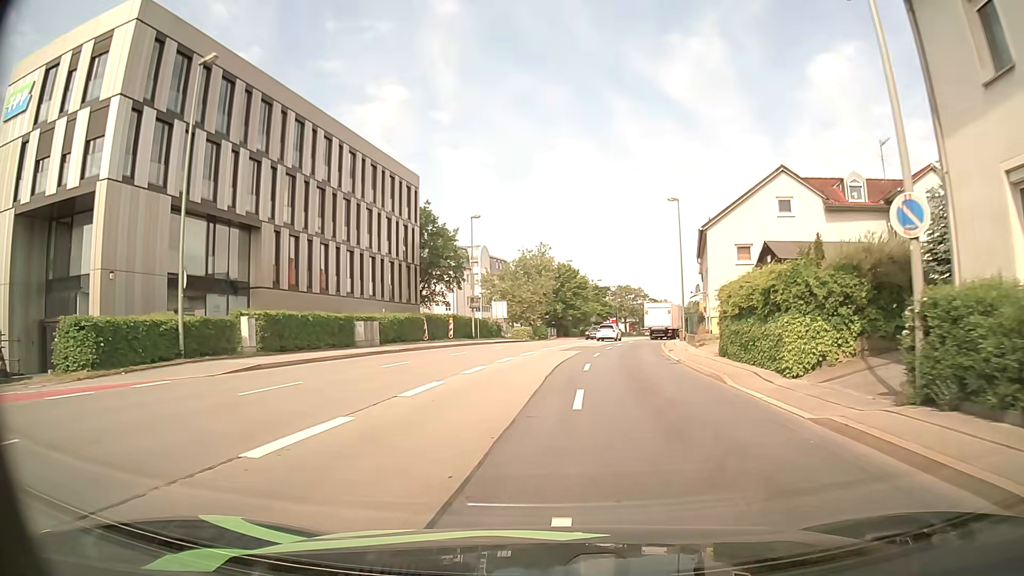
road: primary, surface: asphalt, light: Day
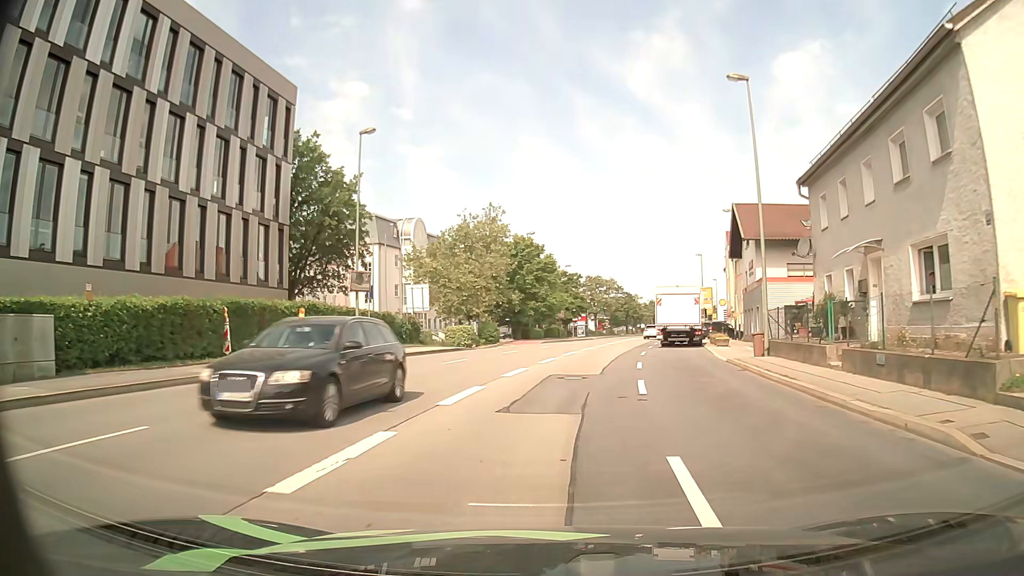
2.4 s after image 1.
(+0.6, +24.9) m; +3°
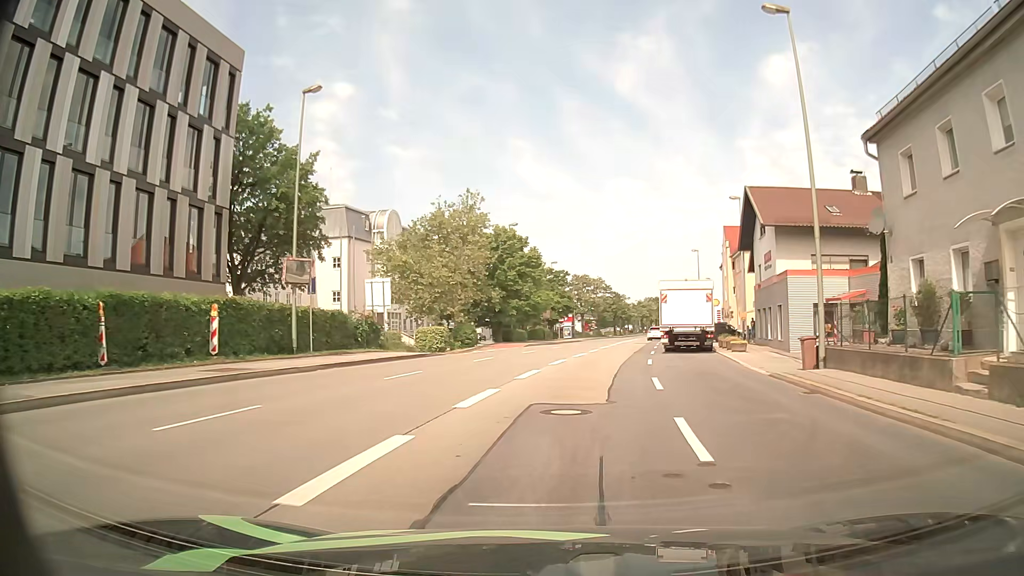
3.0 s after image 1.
(+0.1, +6.2) m; +1°
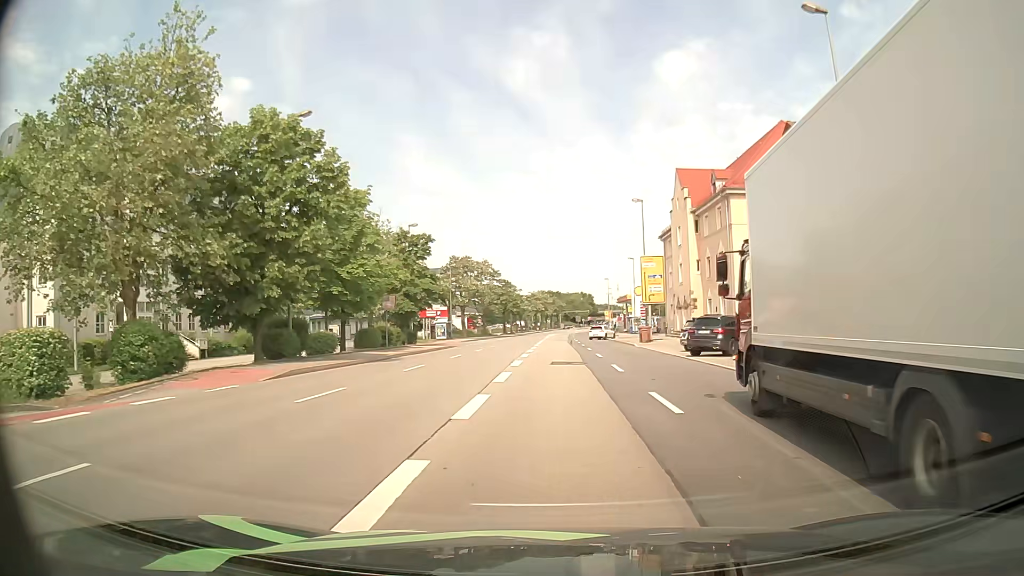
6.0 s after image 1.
(+2.7, +30.9) m; +10°
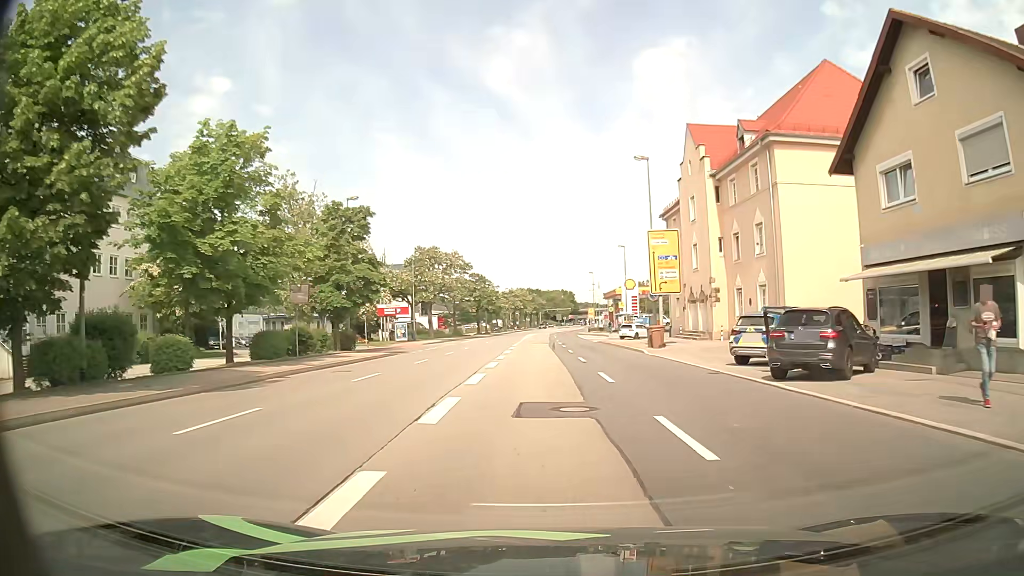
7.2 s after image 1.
(+0.2, +12.5) m; +1°
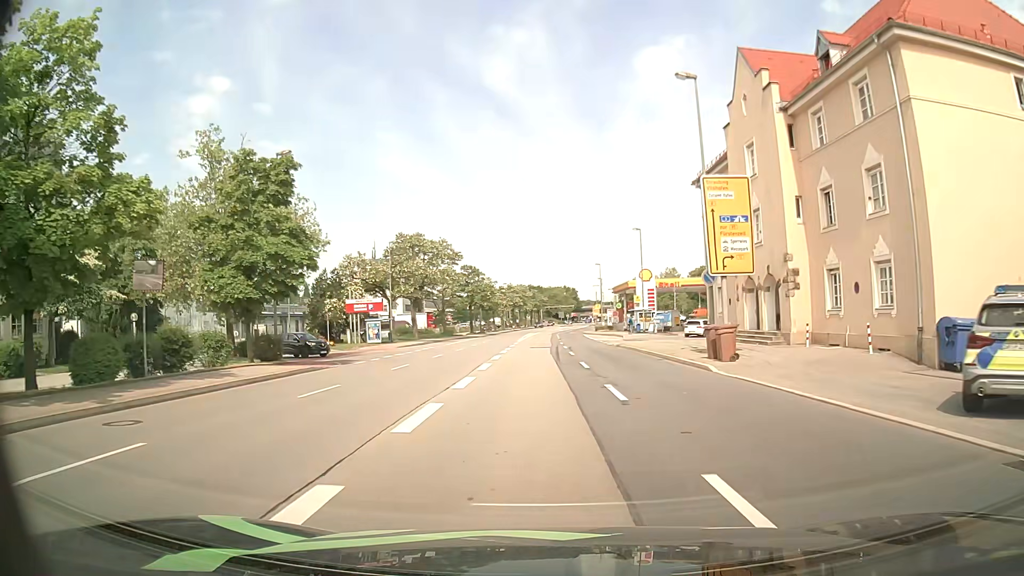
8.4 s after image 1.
(+0.1, +12.6) m; 0°
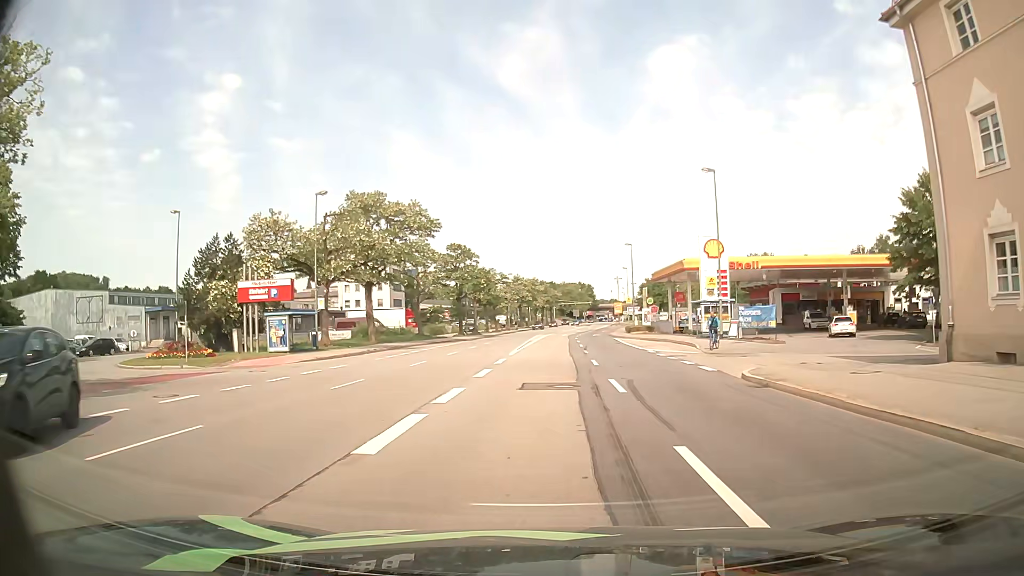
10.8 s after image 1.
(-0.2, +25.6) m; -1°
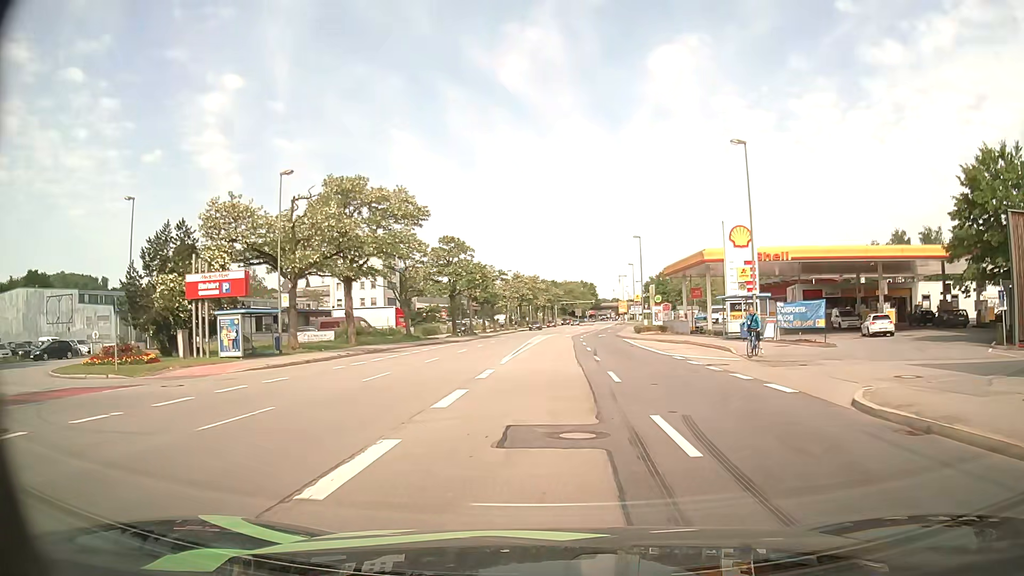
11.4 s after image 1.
(0.0, +6.4) m; 0°
(0, +10) (0, +20) (0, +30) (+1, +40) (+1, +50) (+1, +60) (+2, +70) (+3, +80) (+4, +90) (+5, +100) m
